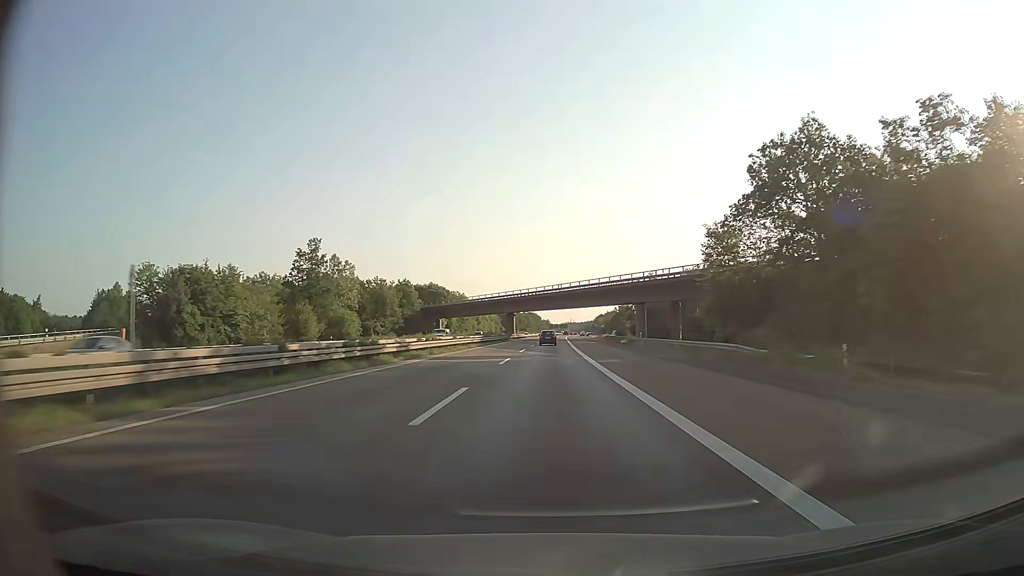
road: motorway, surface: asphalt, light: Day
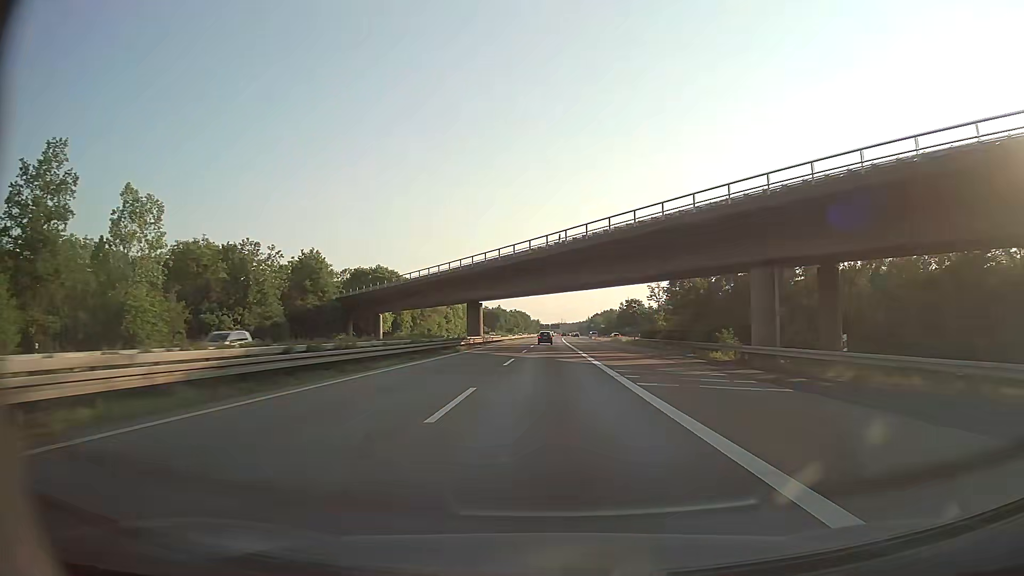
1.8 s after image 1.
(+0.3, +52.3) m; +1°
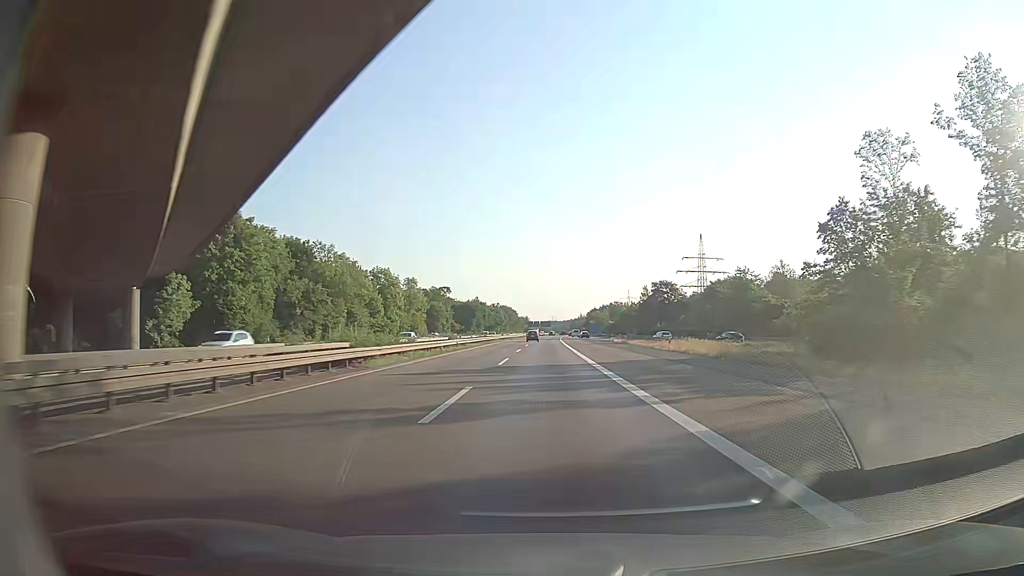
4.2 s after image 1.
(+0.6, +69.8) m; +2°
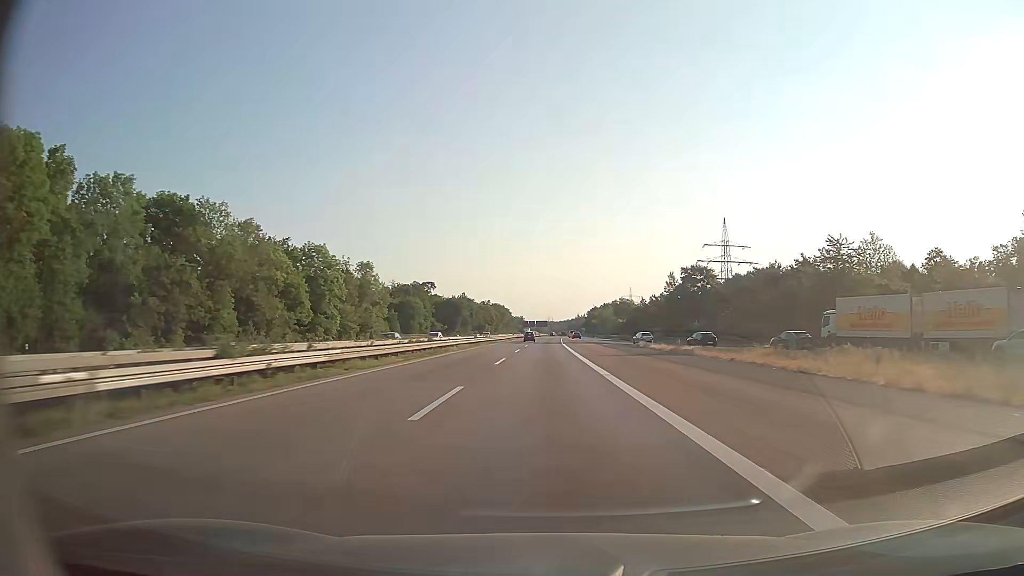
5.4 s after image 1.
(-0.2, +34.9) m; 0°
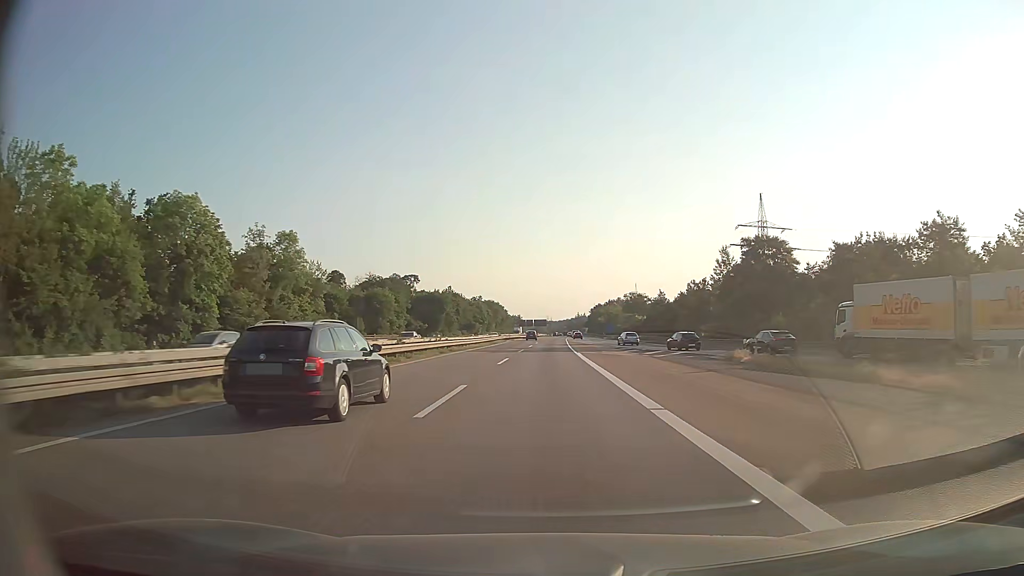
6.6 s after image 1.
(0.0, +34.9) m; 0°
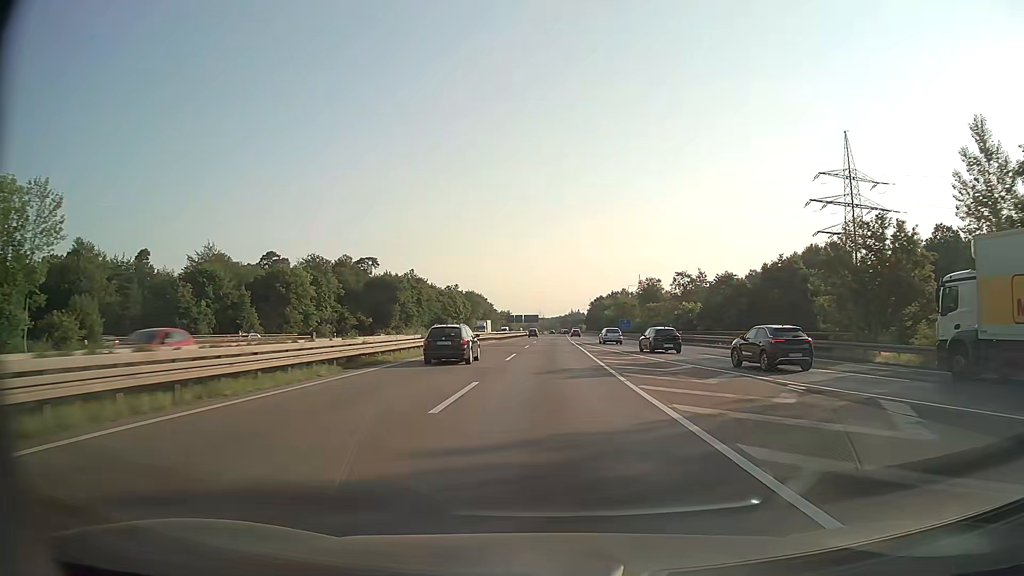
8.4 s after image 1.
(+0.3, +52.4) m; +1°
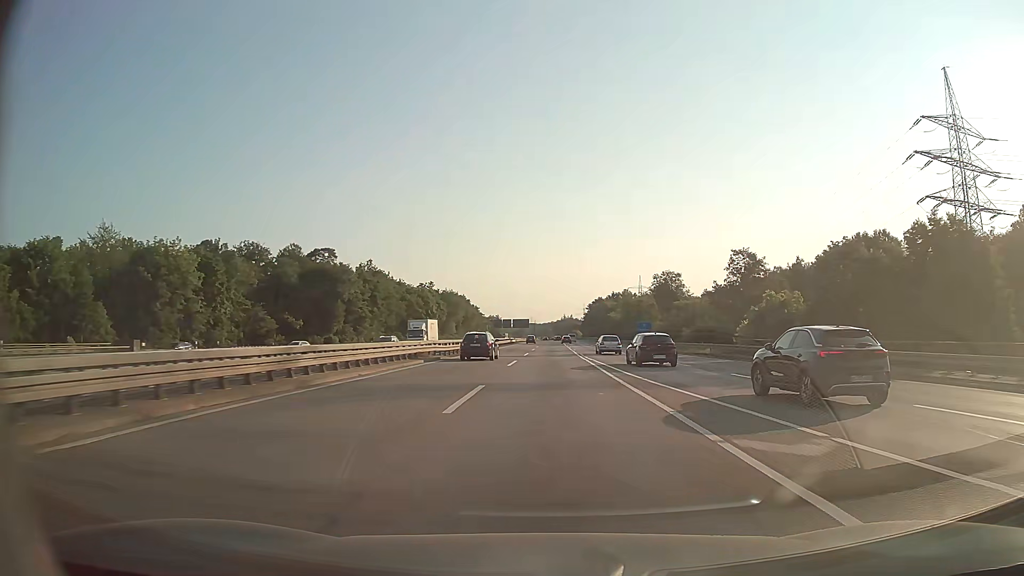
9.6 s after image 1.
(+0.2, +34.9) m; +1°
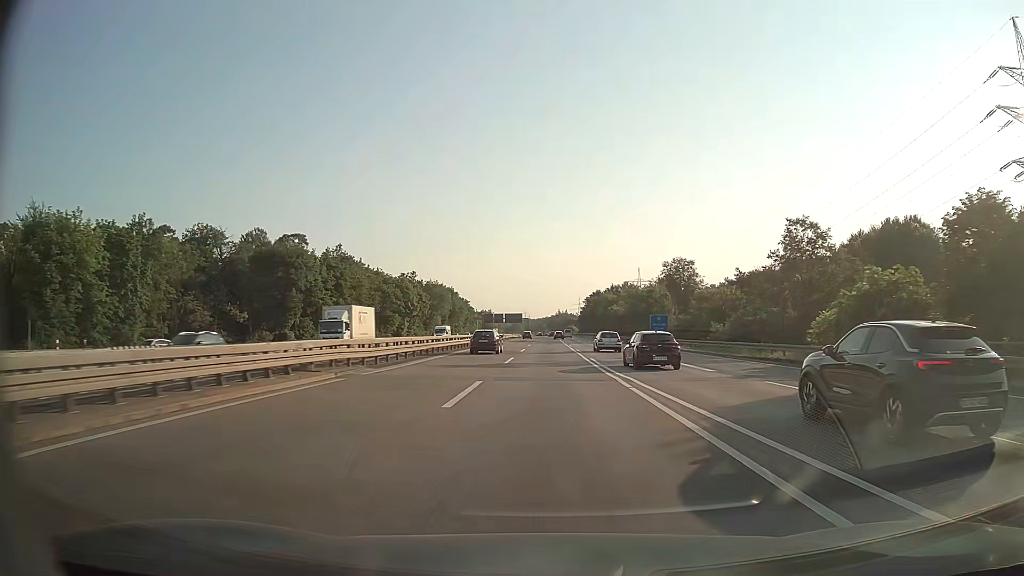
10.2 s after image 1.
(+0.1, +17.4) m; +1°
(0, +10) (0, +20) (0, +30) (0, +40) (0, +50) (0, +60) (0, +70) (0, +80) (0, +90) (+1, +100) m
